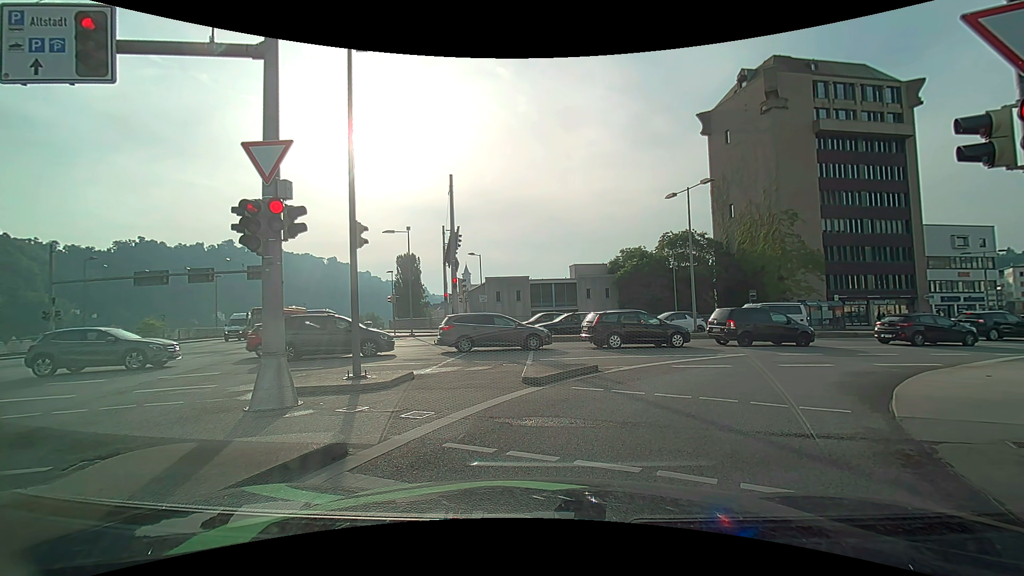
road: primary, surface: asphalt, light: Day
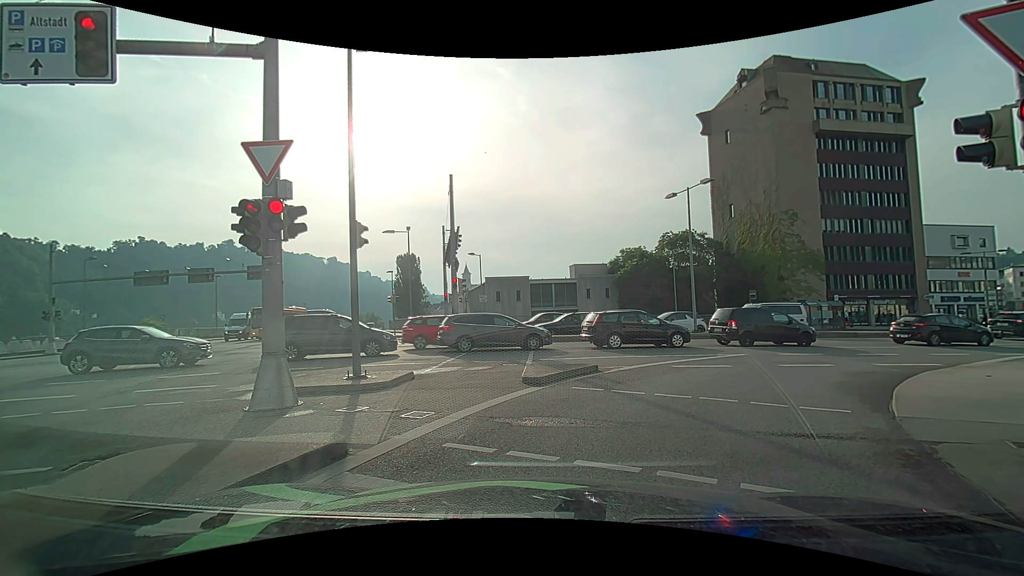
(0.0, 0.0) m; 0°
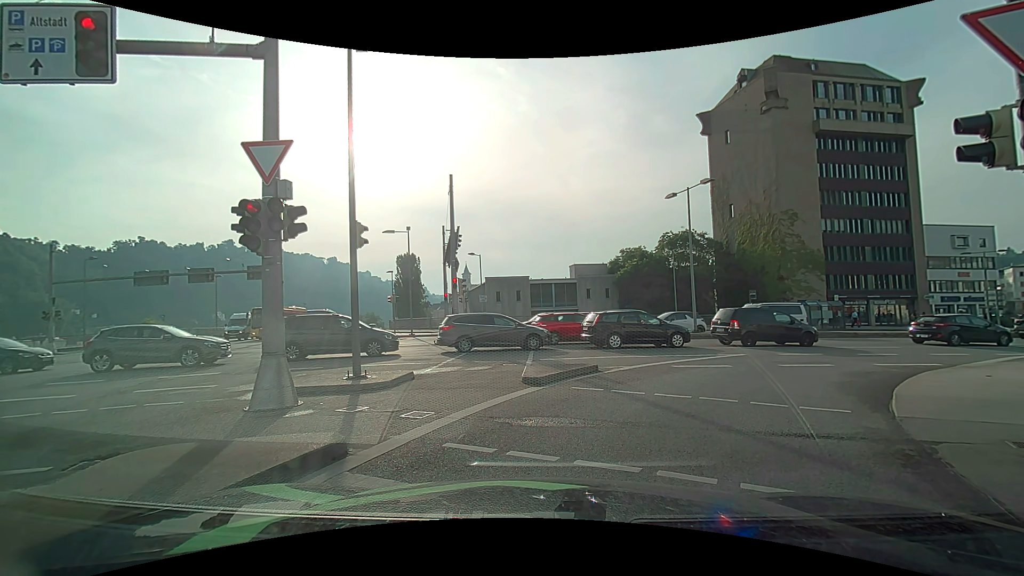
(0.0, 0.0) m; 0°
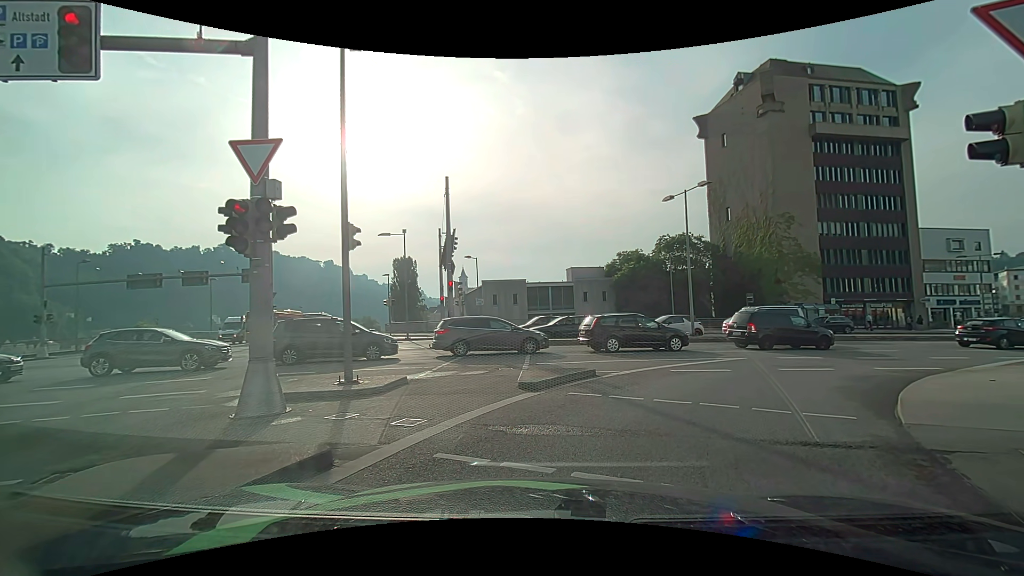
(0.0, +0.2) m; 0°
